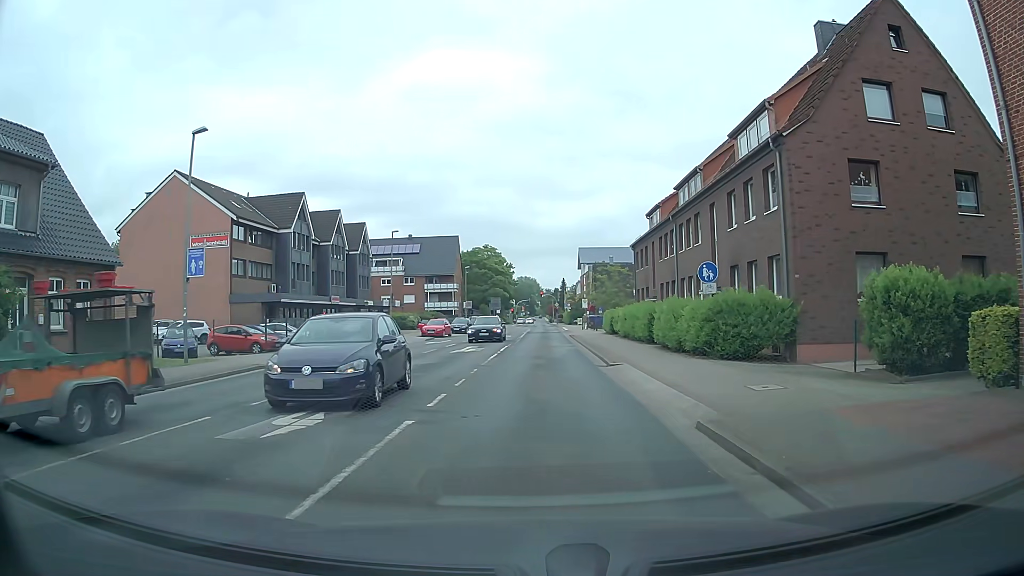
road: tertiary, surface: asphalt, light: Day
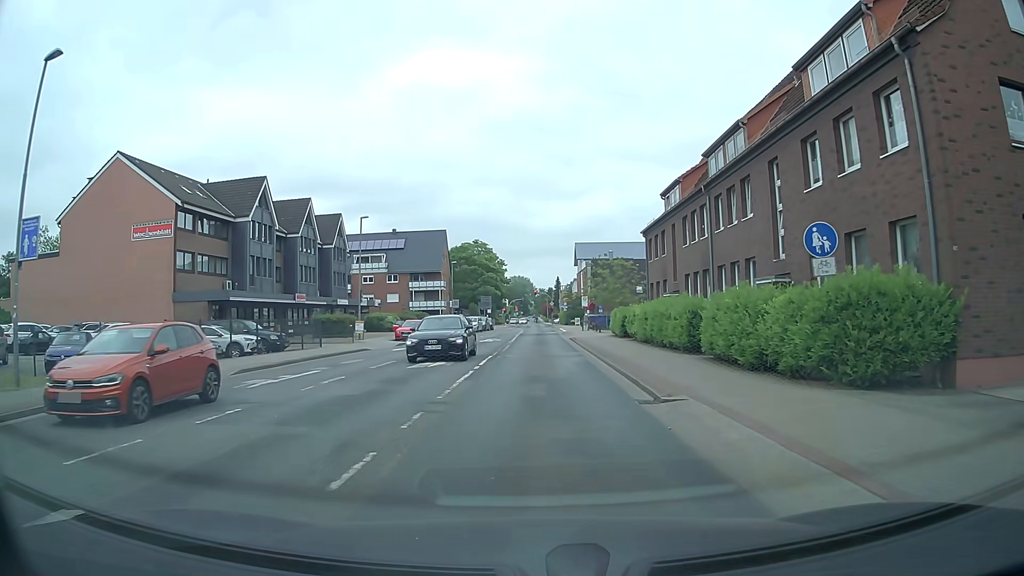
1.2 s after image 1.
(0.0, +8.4) m; 0°
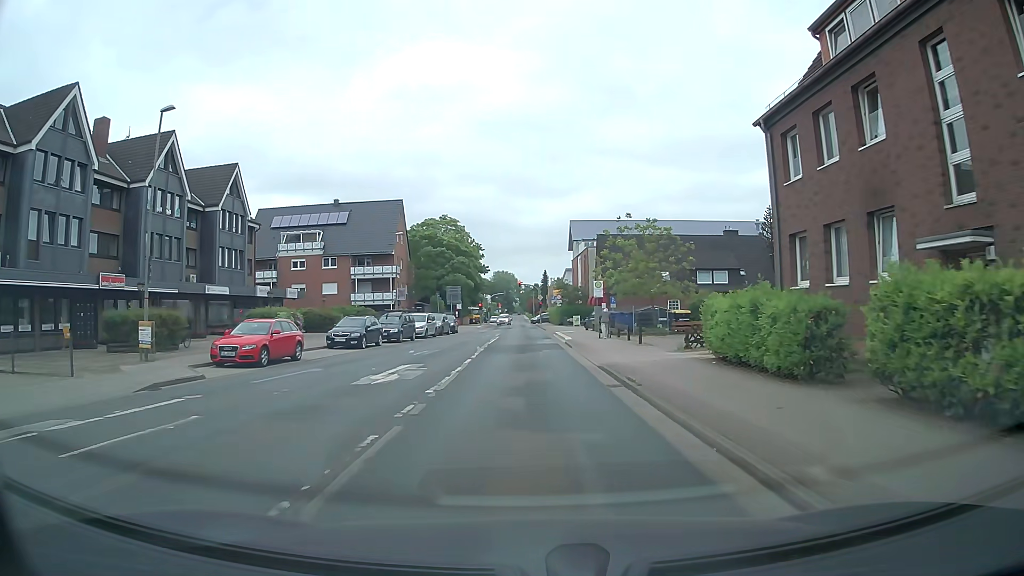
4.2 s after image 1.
(+0.4, +25.9) m; +1°
